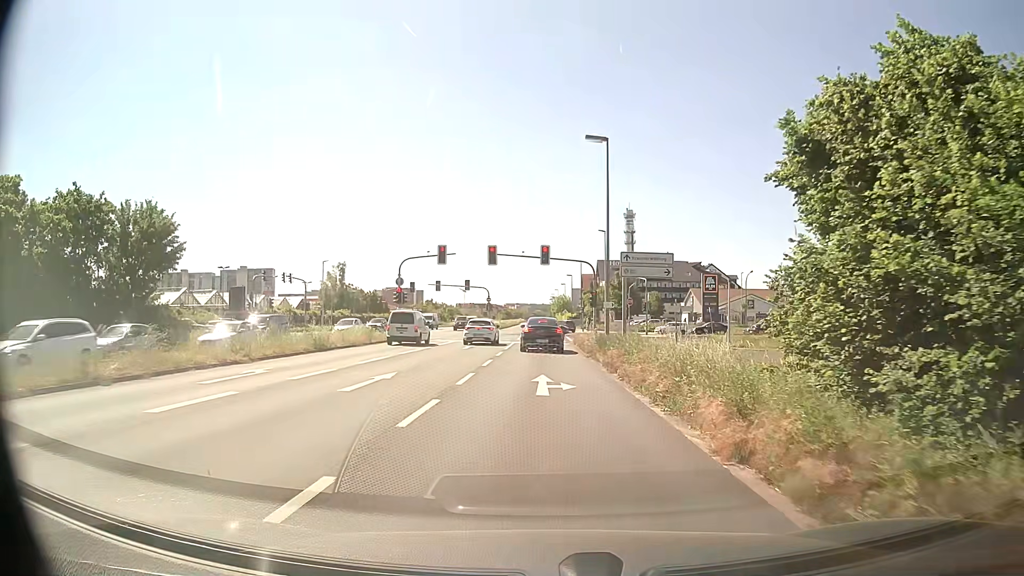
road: primary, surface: asphalt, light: Day
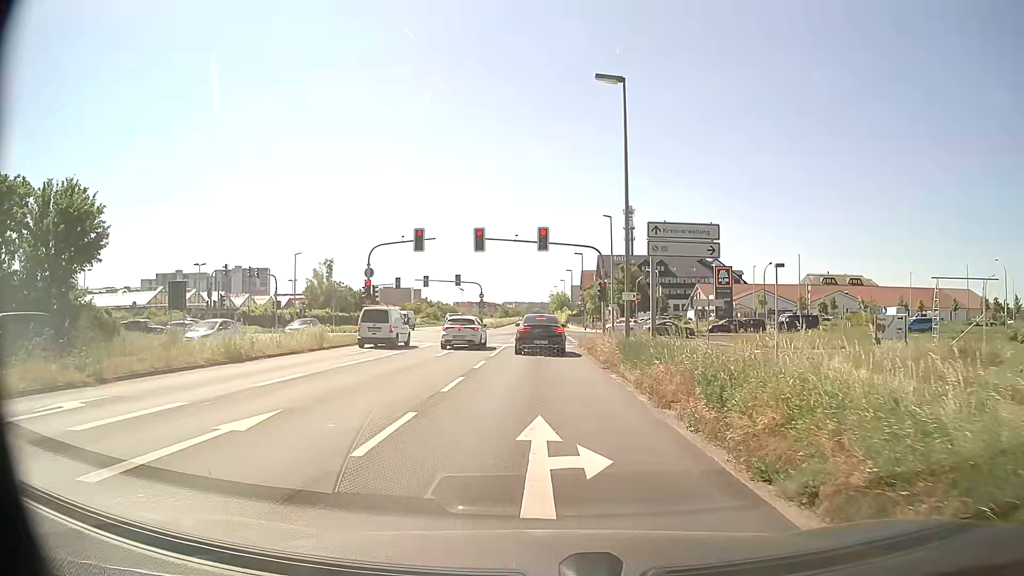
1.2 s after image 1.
(+0.1, +7.6) m; +1°
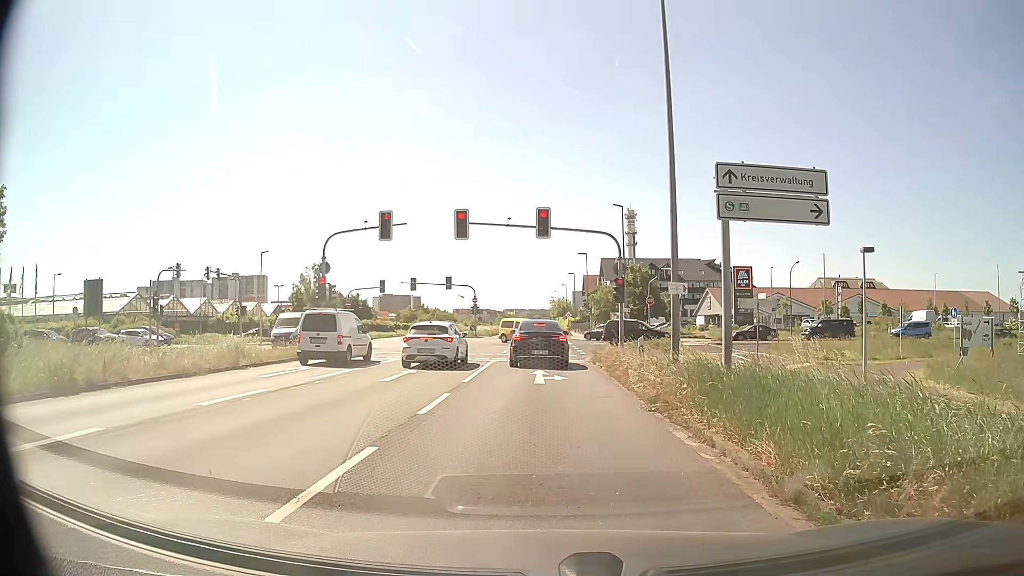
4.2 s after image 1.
(0.0, +7.9) m; -1°
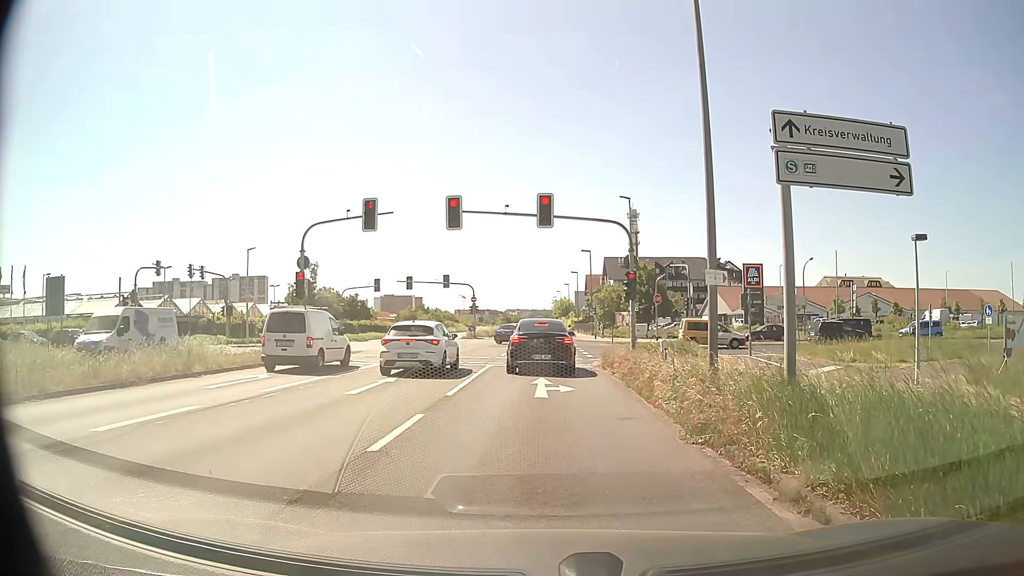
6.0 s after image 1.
(+0.1, +3.2) m; 0°
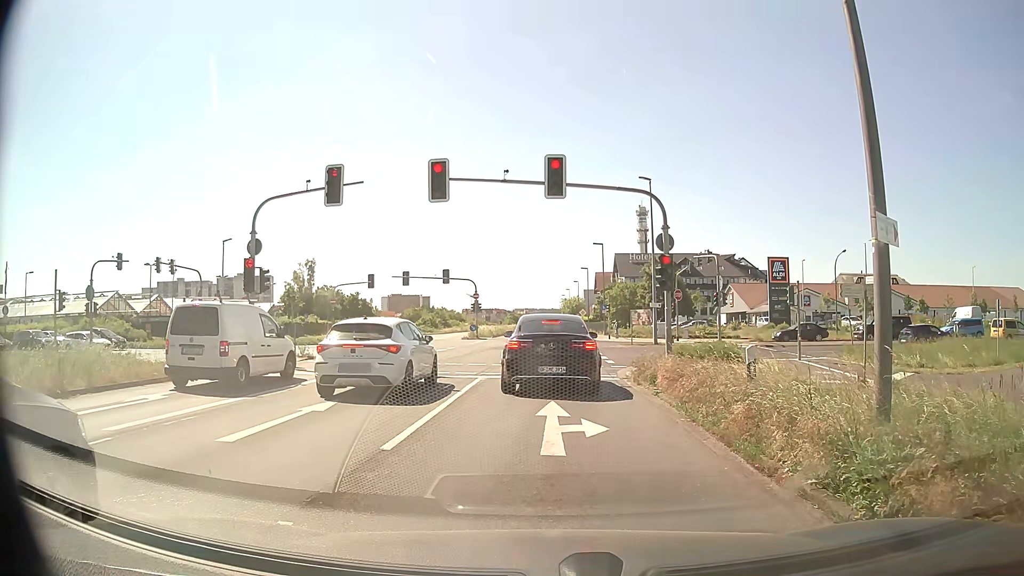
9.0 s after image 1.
(+0.1, +5.9) m; 0°
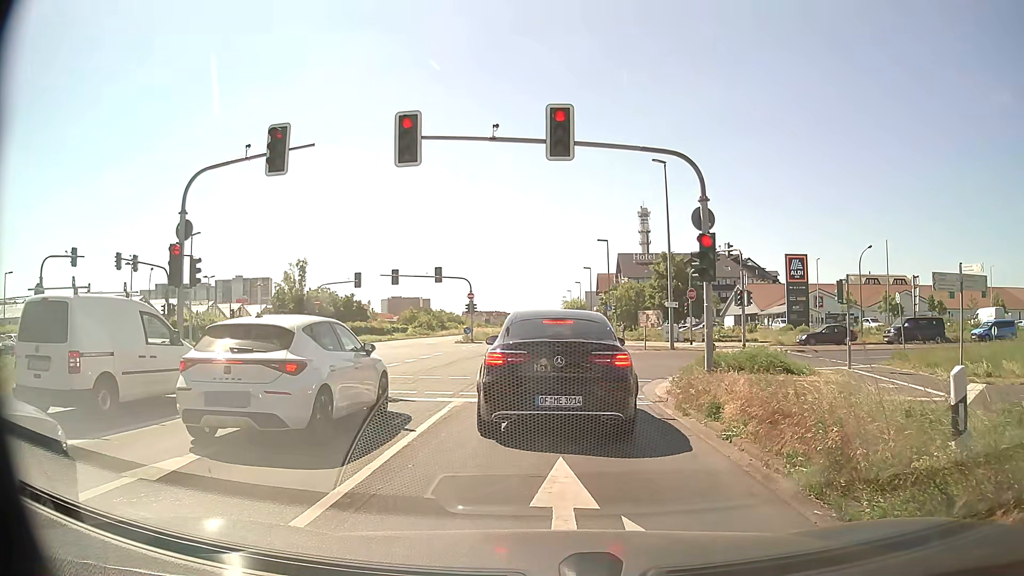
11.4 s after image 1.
(0.0, +5.0) m; +1°
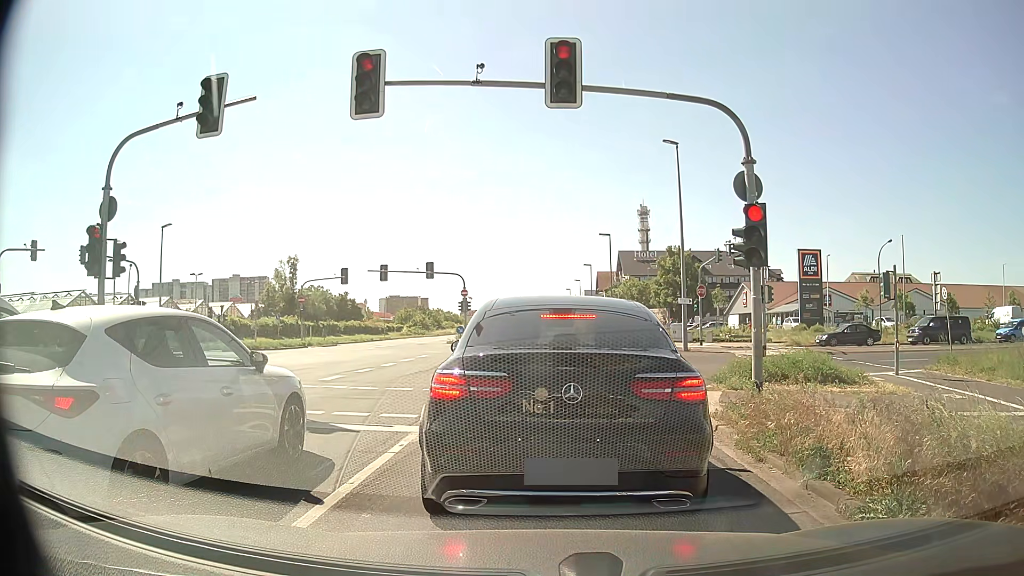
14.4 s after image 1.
(0.0, +3.5) m; +1°
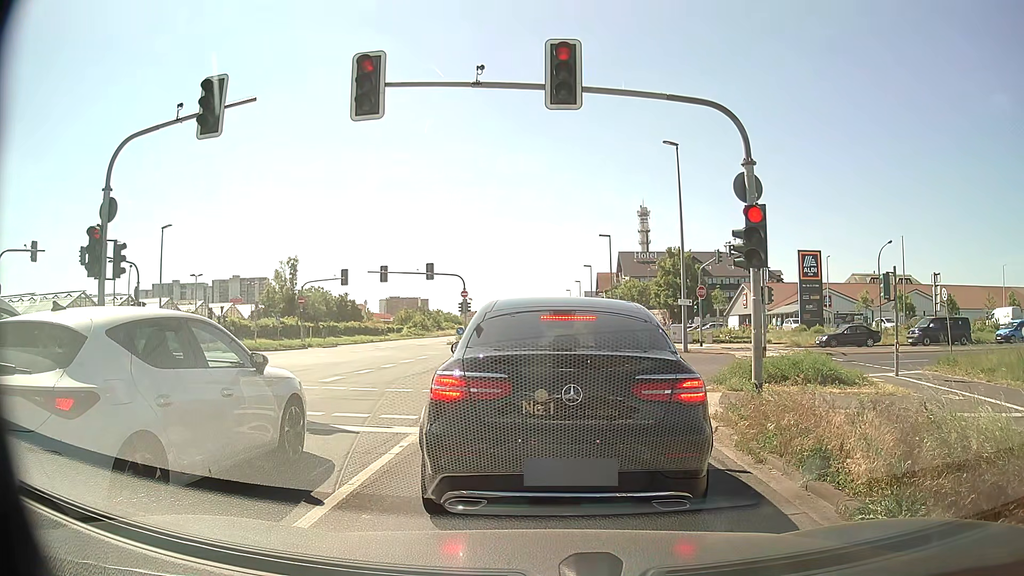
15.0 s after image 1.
(0.0, 0.0) m; 0°
